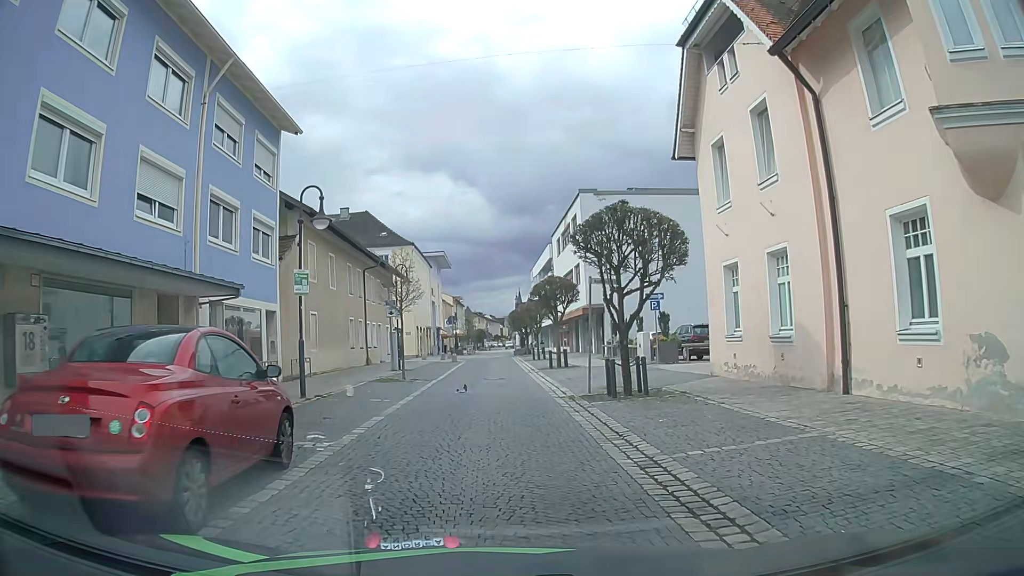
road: residential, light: Day
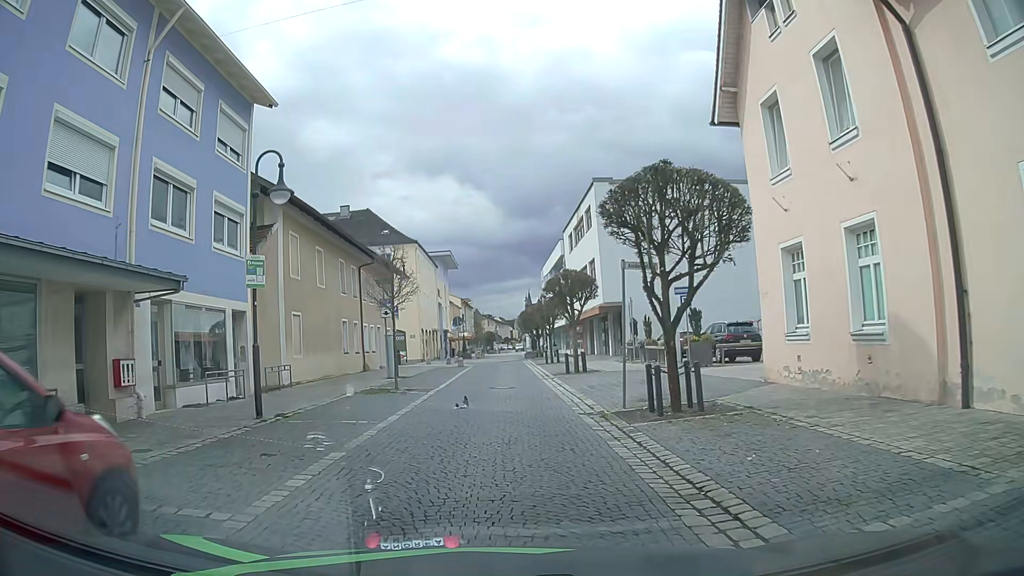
(0.0, +3.5) m; 0°
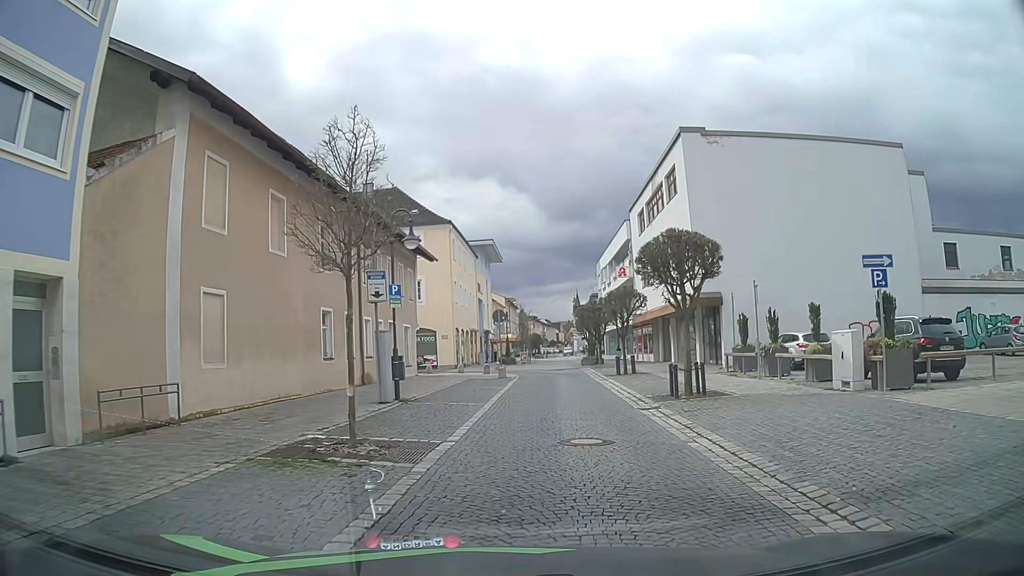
(-0.7, +10.8) m; -5°
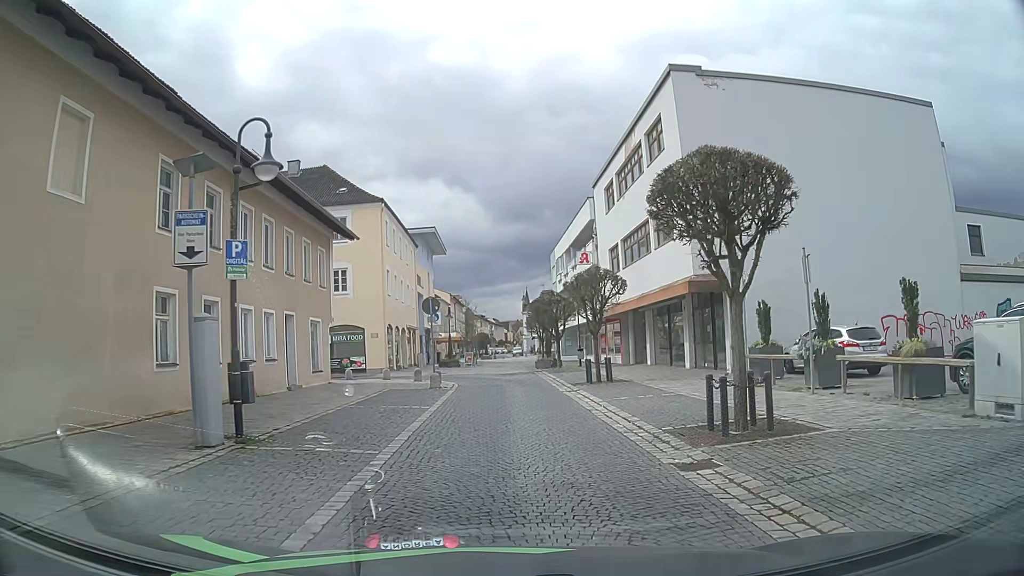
(+0.3, +7.5) m; +4°
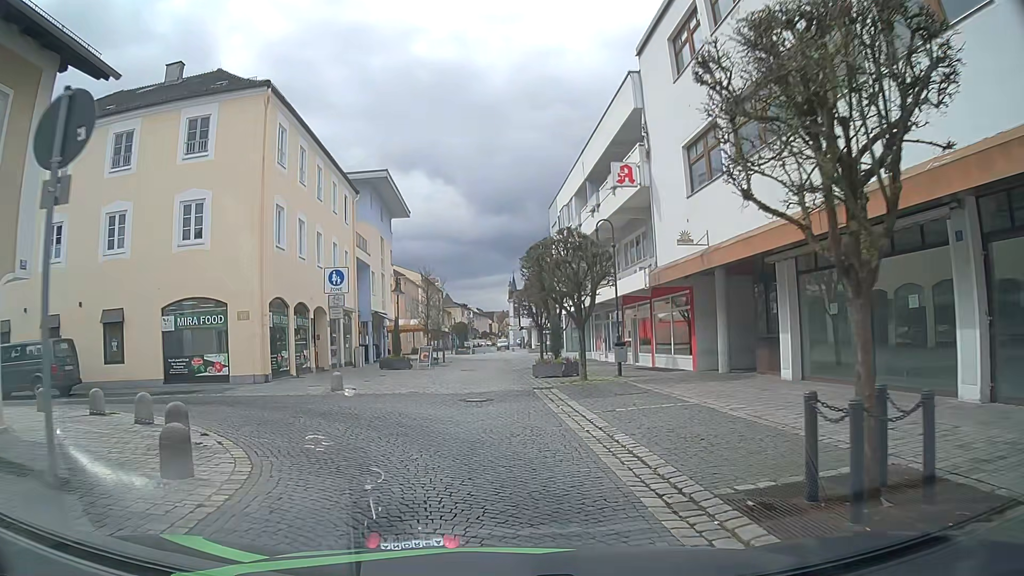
(+0.5, +18.8) m; +1°
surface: sett
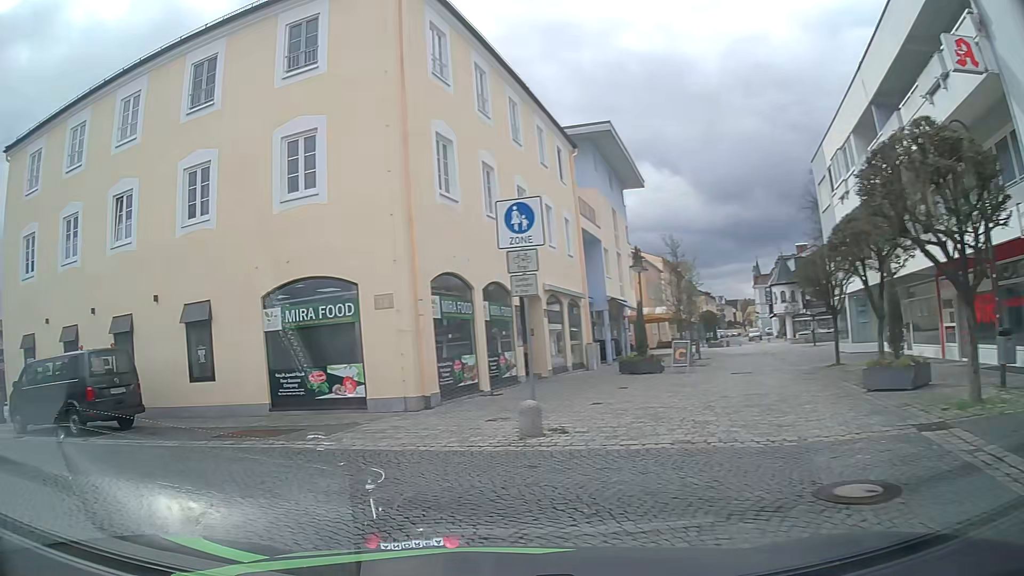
(-0.8, +9.2) m; -20°
